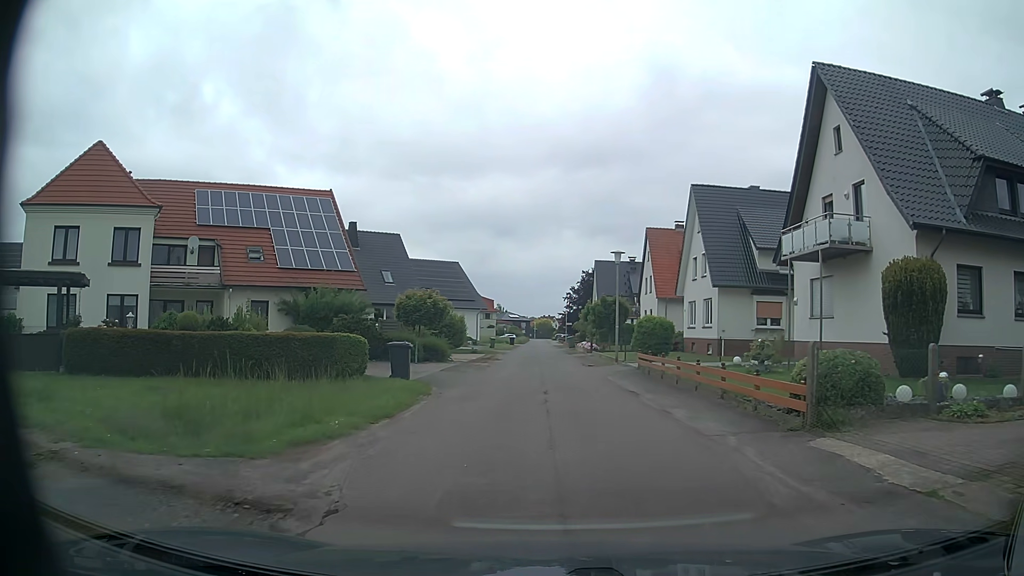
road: residential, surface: asphalt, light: Day
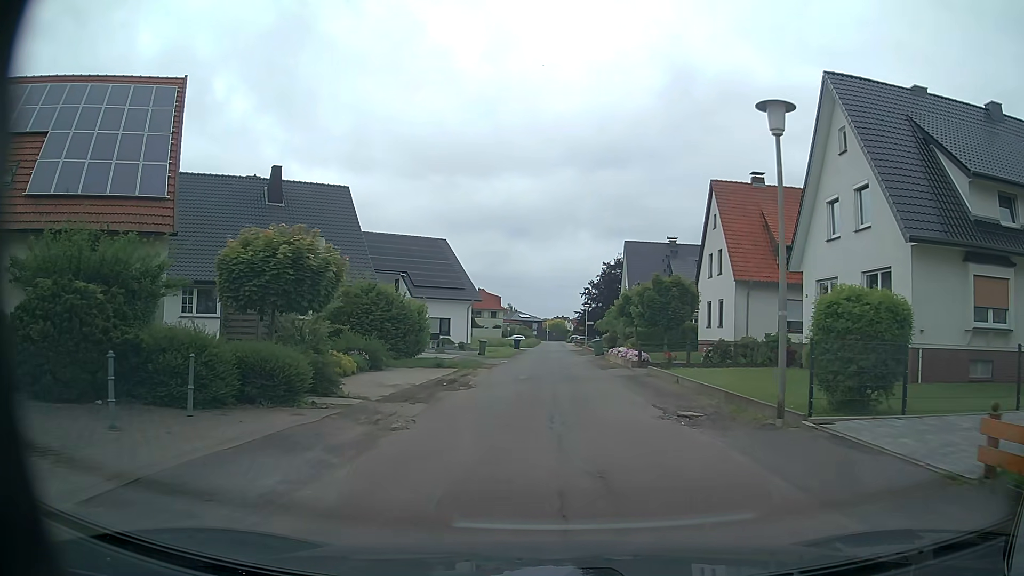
(-0.5, +19.6) m; -2°
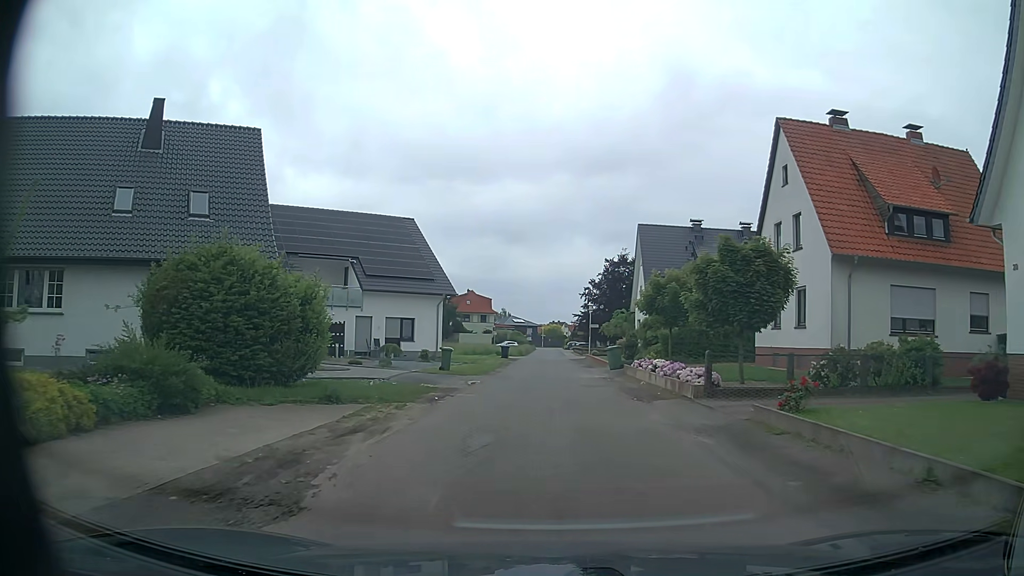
(0.0, +13.1) m; +1°
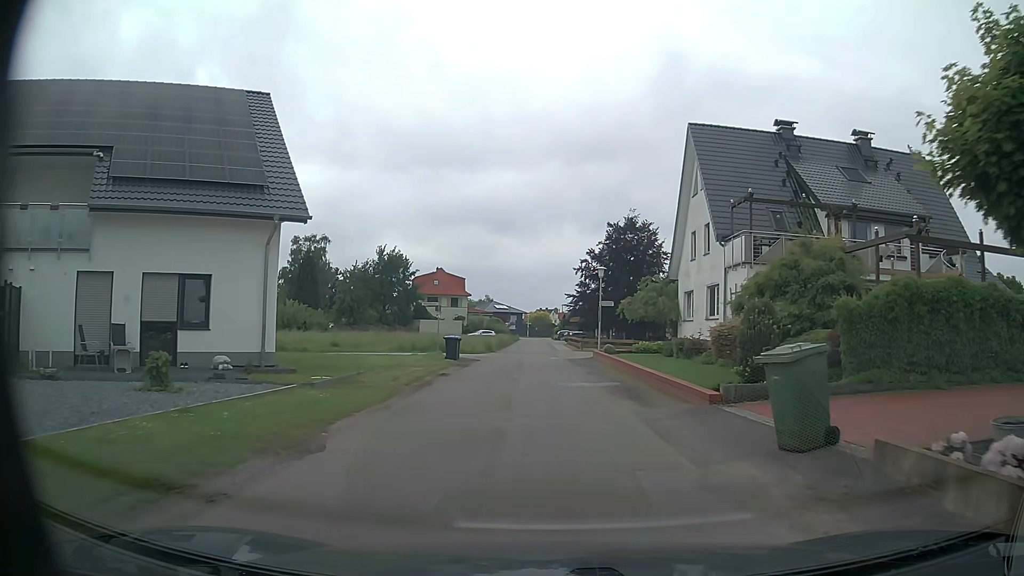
(+0.2, +24.2) m; +1°
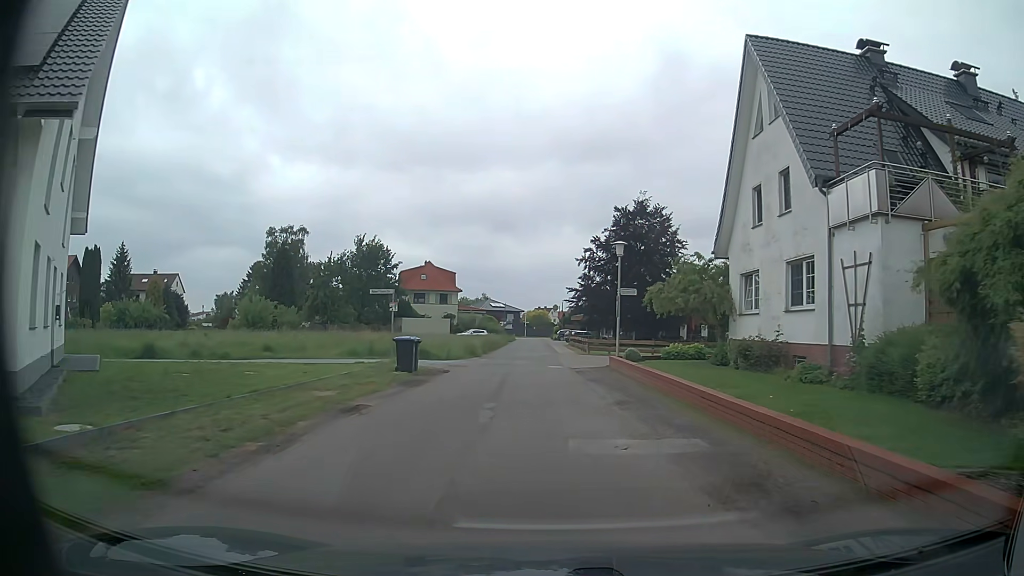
(0.0, +9.9) m; -1°
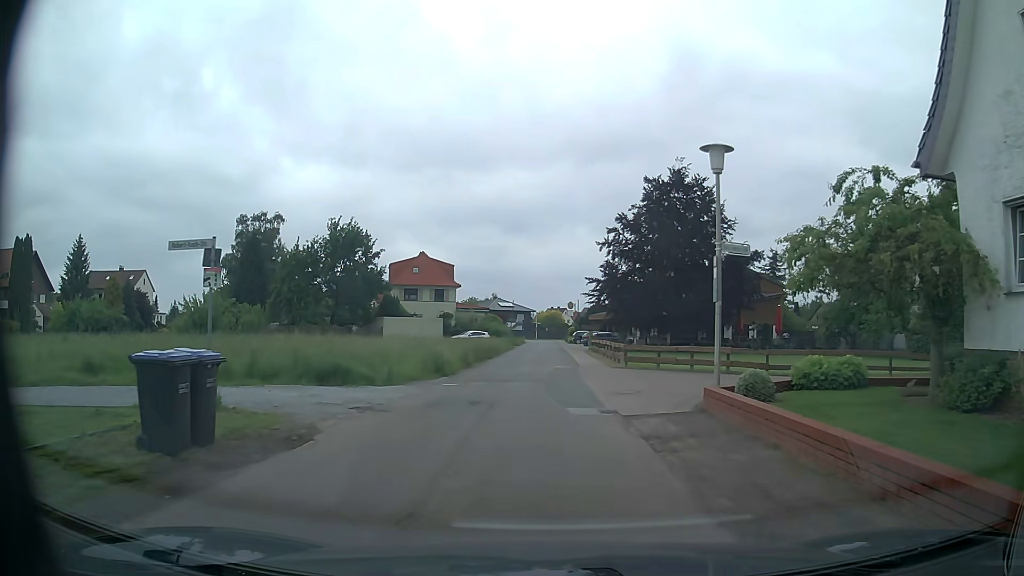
(+0.1, +13.9) m; +1°
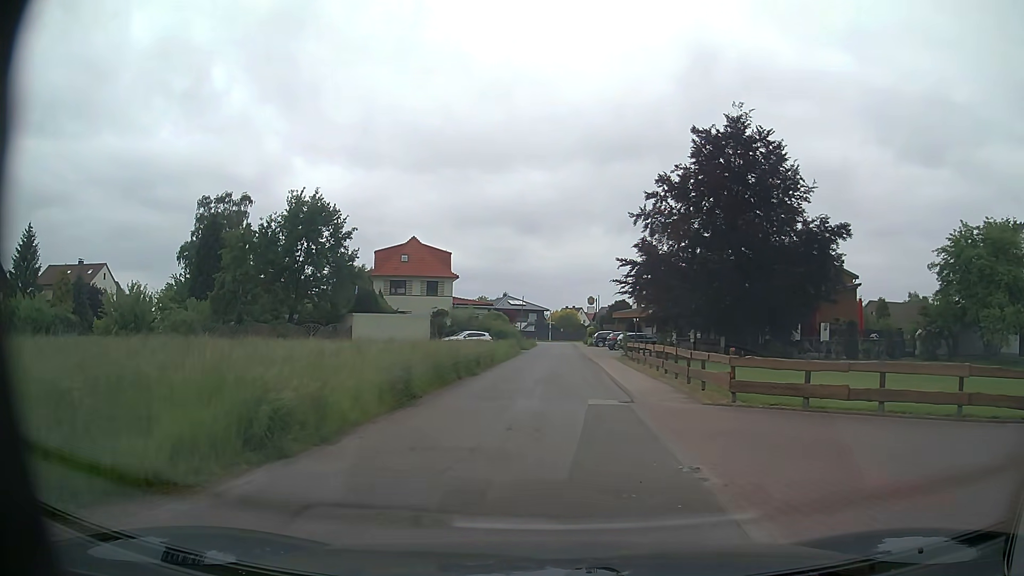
(-0.4, +14.2) m; -2°
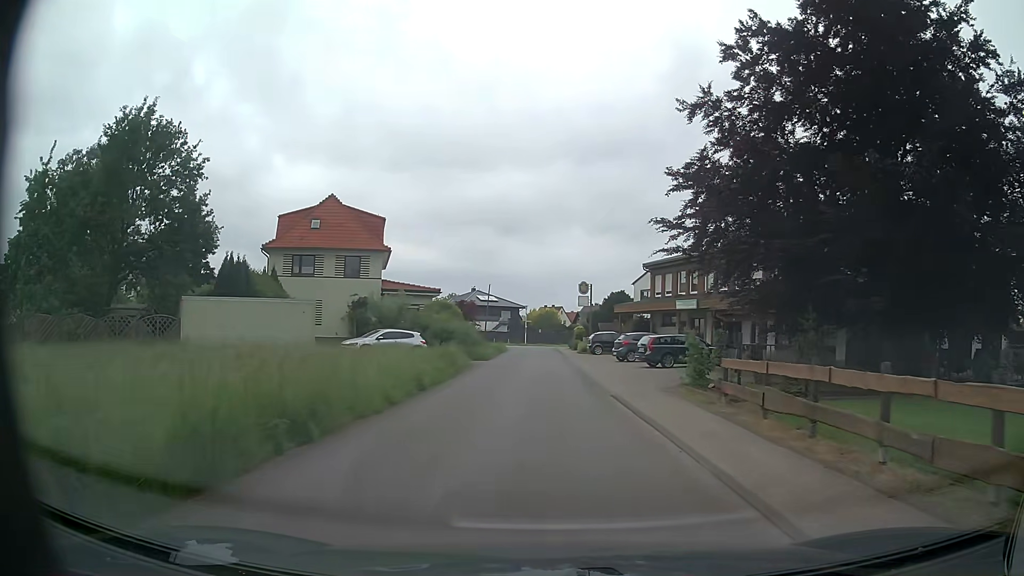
(+0.3, +22.0) m; +2°
(0, +10) (0, +20) (0, +30) (-1, +40) (-1, +50) (0, +60) (-1, +70) (-4, +80) (-8, +88) (-14, +97) m
